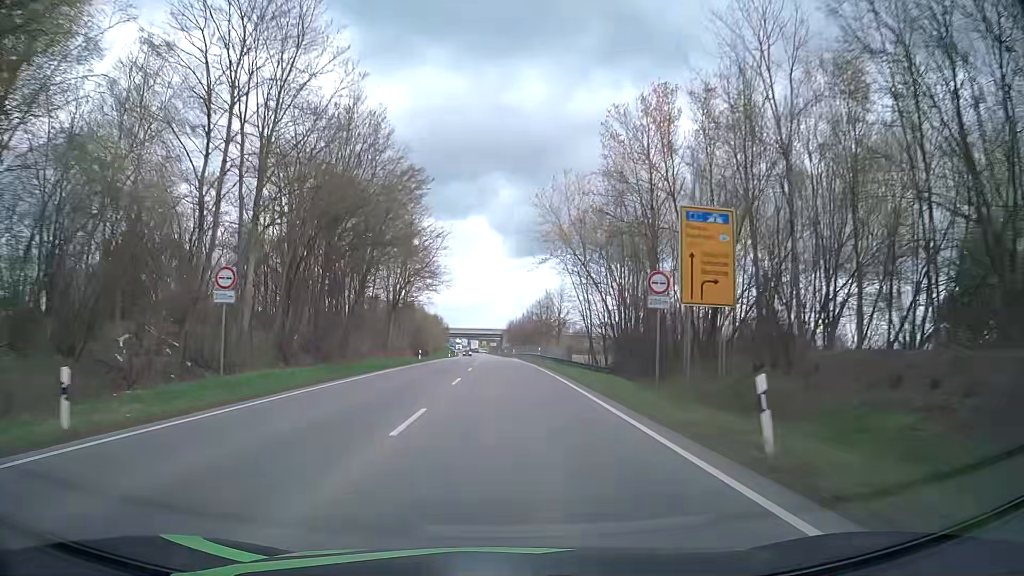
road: primary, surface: asphalt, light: Day
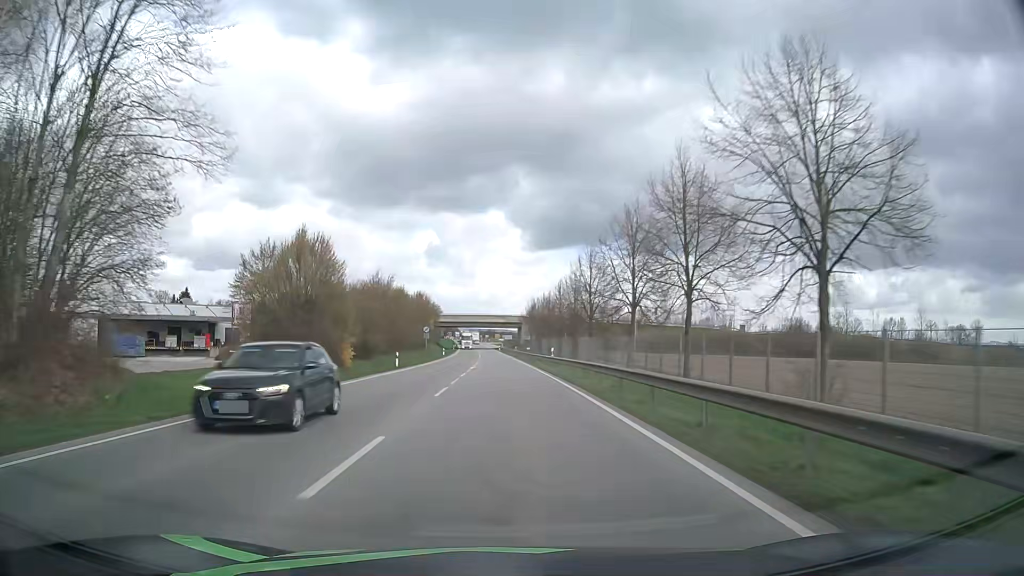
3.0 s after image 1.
(-0.7, +64.0) m; -1°
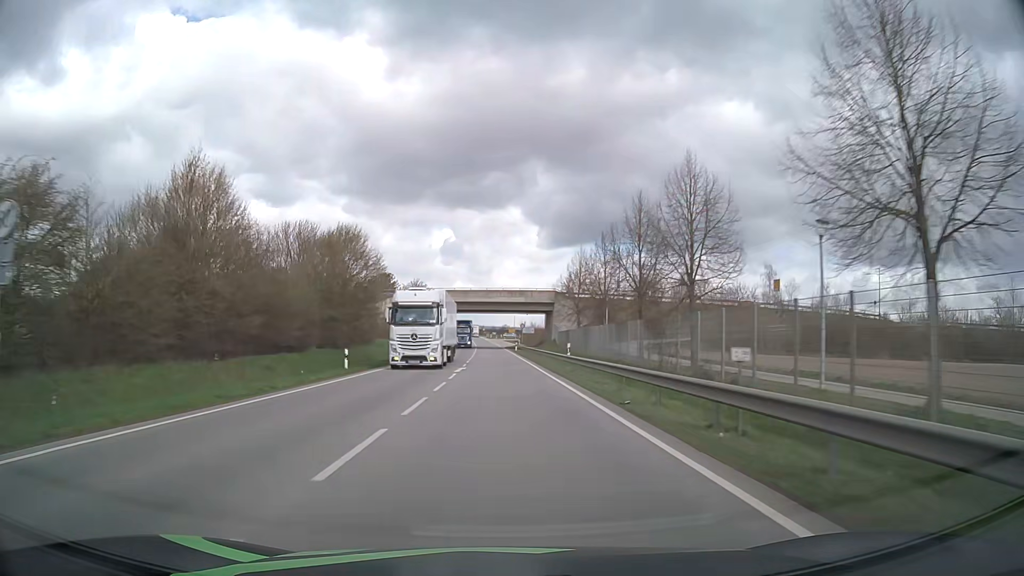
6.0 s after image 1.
(-0.8, +65.0) m; -1°
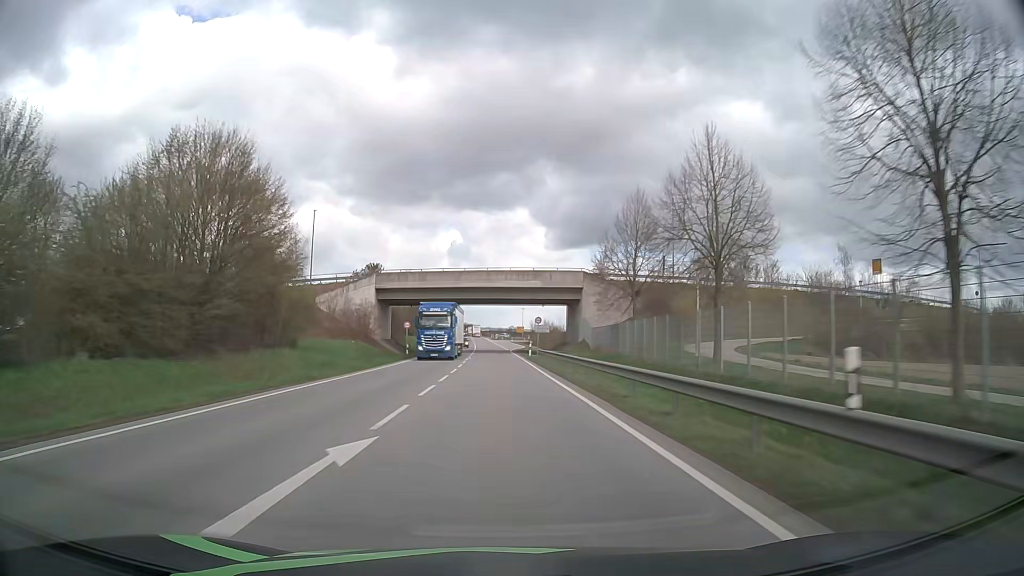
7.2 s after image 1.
(-0.2, +26.2) m; -1°
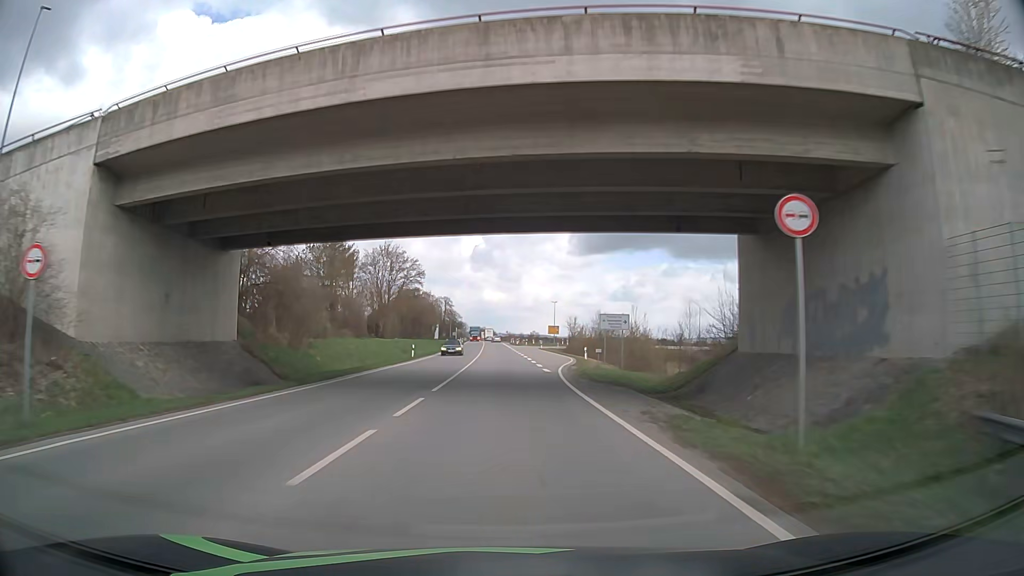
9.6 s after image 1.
(-0.6, +52.2) m; -2°
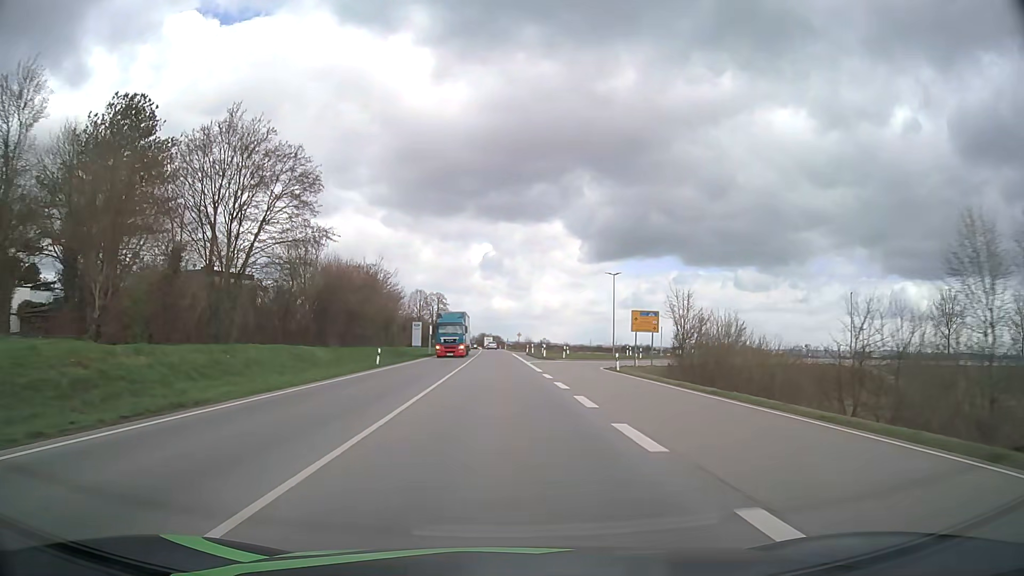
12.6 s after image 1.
(-0.2, +64.9) m; -1°
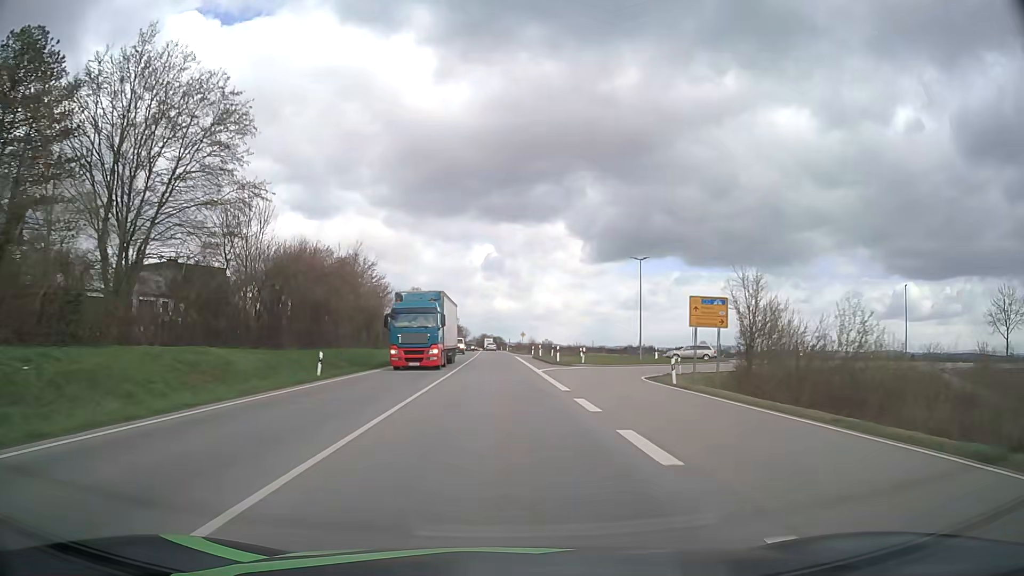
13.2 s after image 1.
(0.0, +12.9) m; 0°
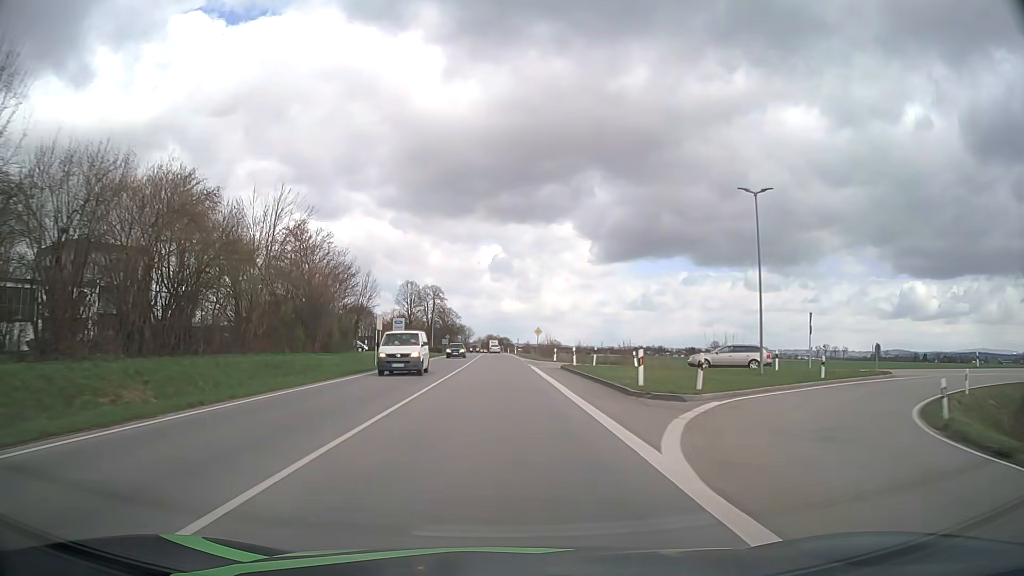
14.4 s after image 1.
(-0.1, +25.7) m; -1°
(0, +10) (0, +20) (0, +30) (0, +40) (0, +50) (-1, +60) (-1, +70) (-1, +80) (-1, +90) (-1, +100) m
